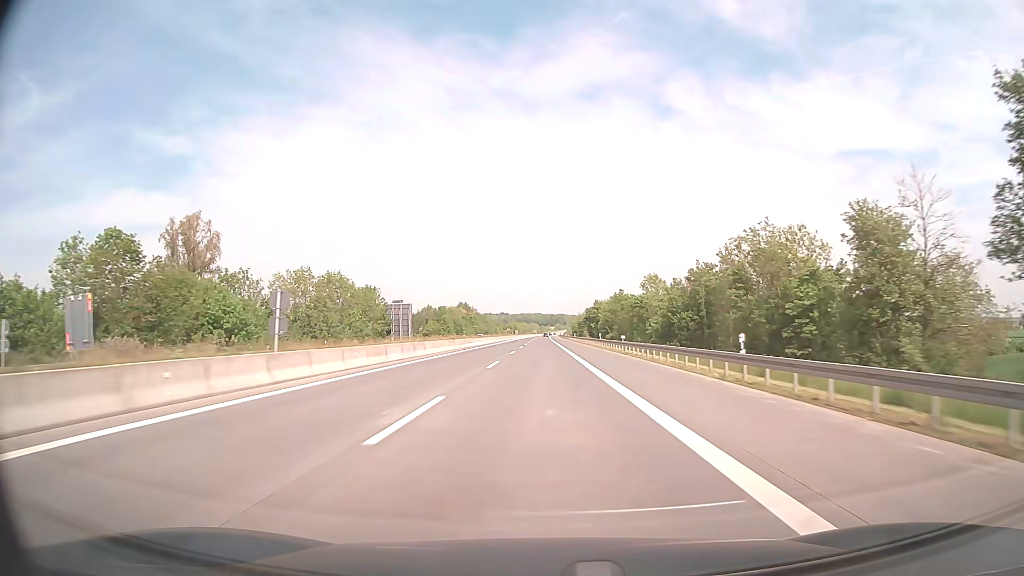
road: motorway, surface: asphalt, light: Day
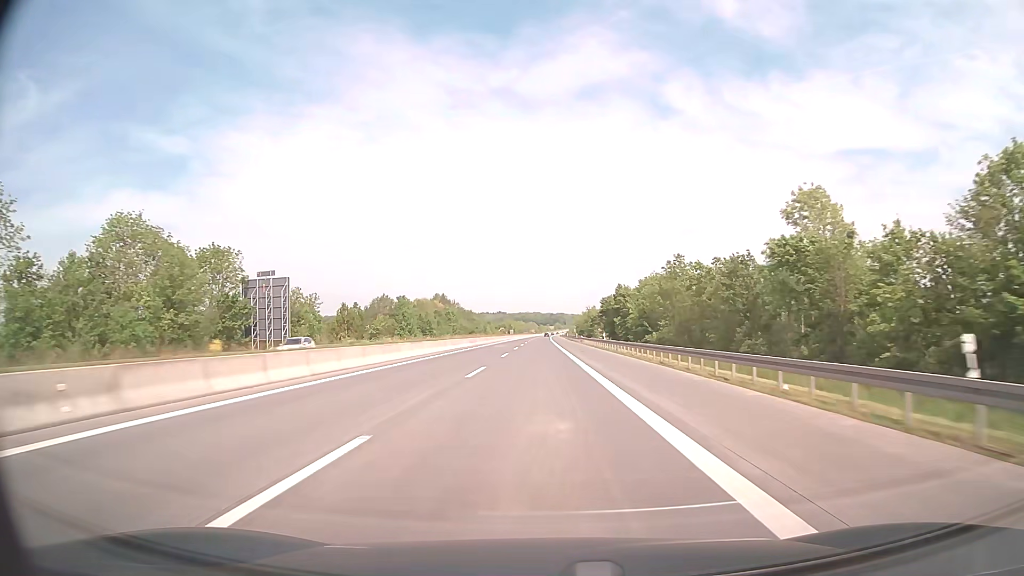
(0.0, +59.4) m; 0°
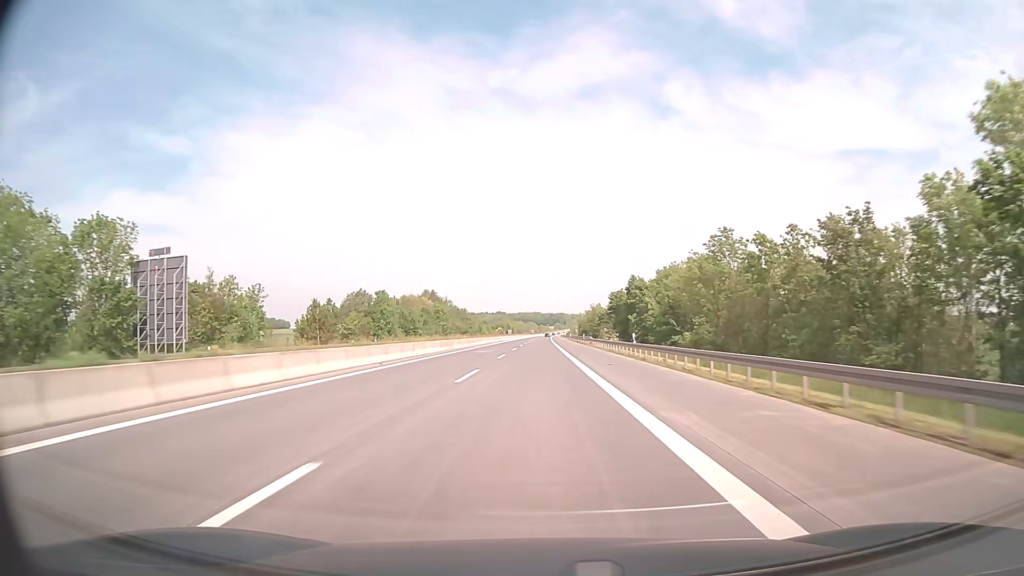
(0.0, +19.8) m; 0°
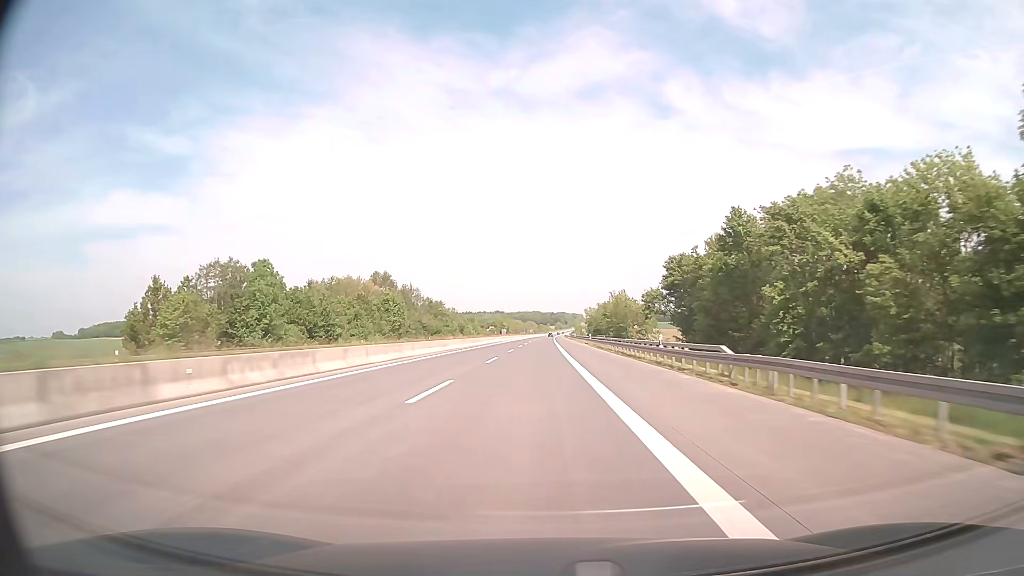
(0.0, +59.4) m; 0°
(0, +10) (0, +20) (0, +30) (0, +40) (0, +50) (0, +60) (0, +70) (0, +80) (0, +90) (0, +100) m
